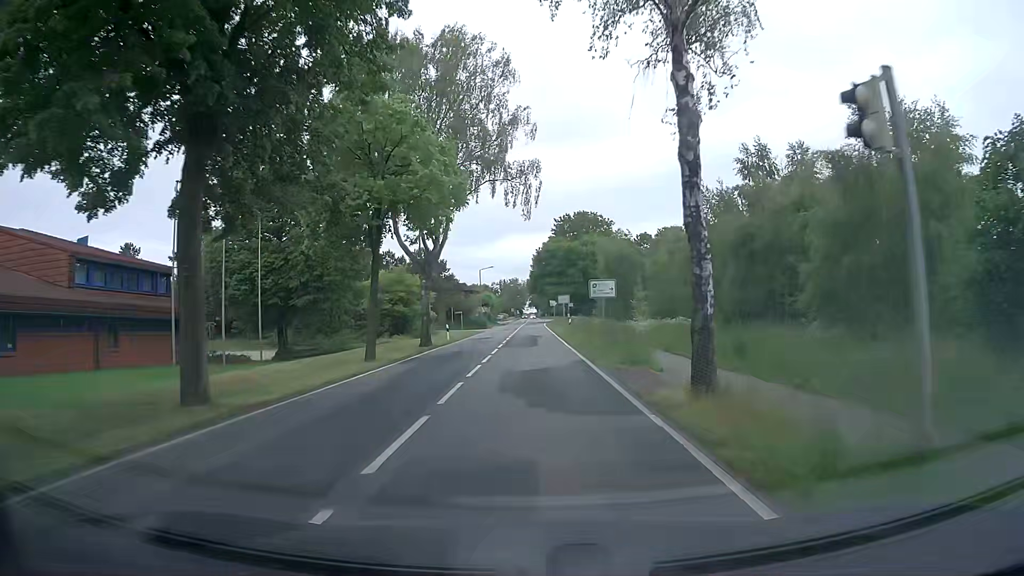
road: tertiary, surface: asphalt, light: Day
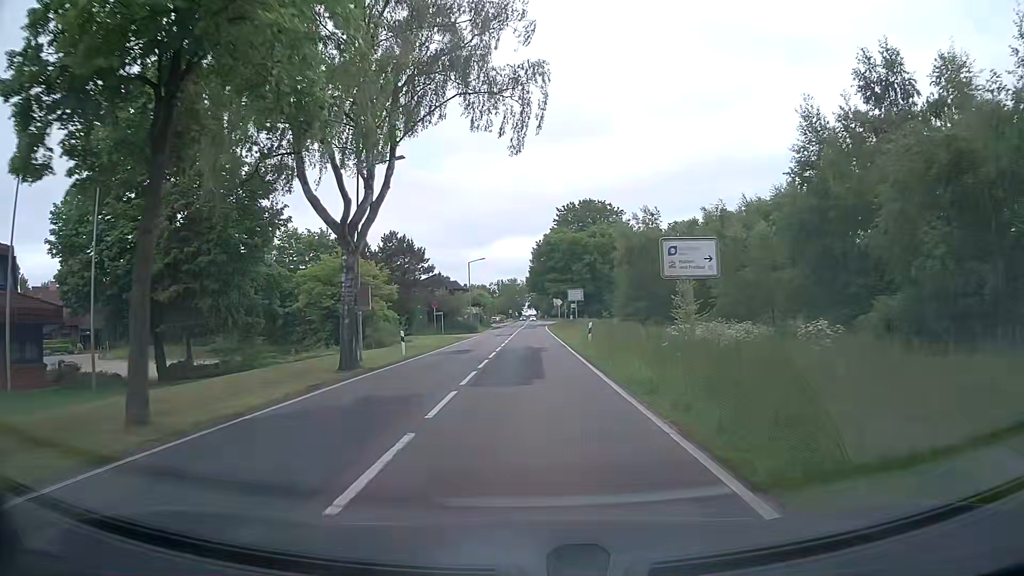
(0.0, +15.1) m; 0°
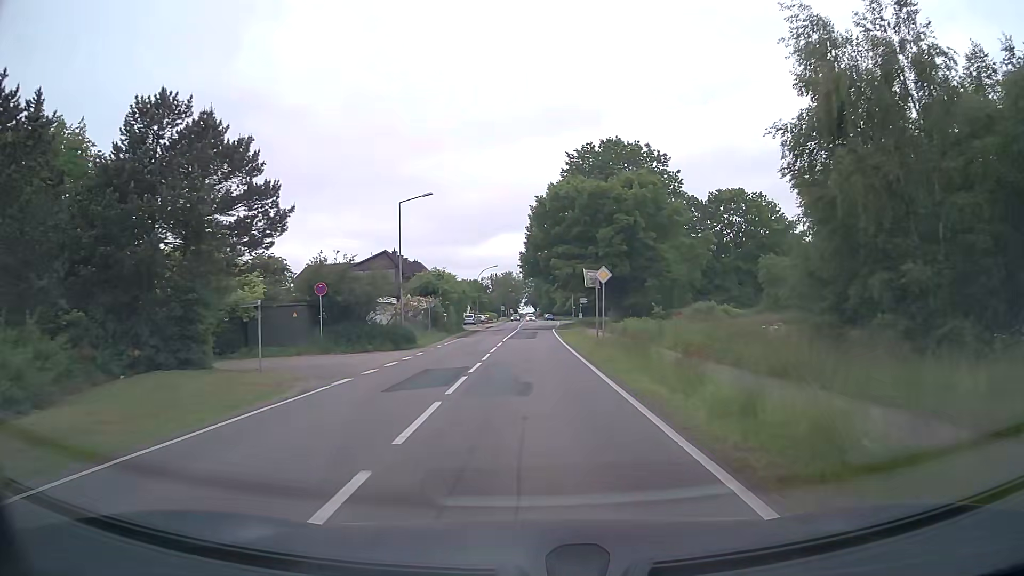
(+0.1, +38.4) m; +1°
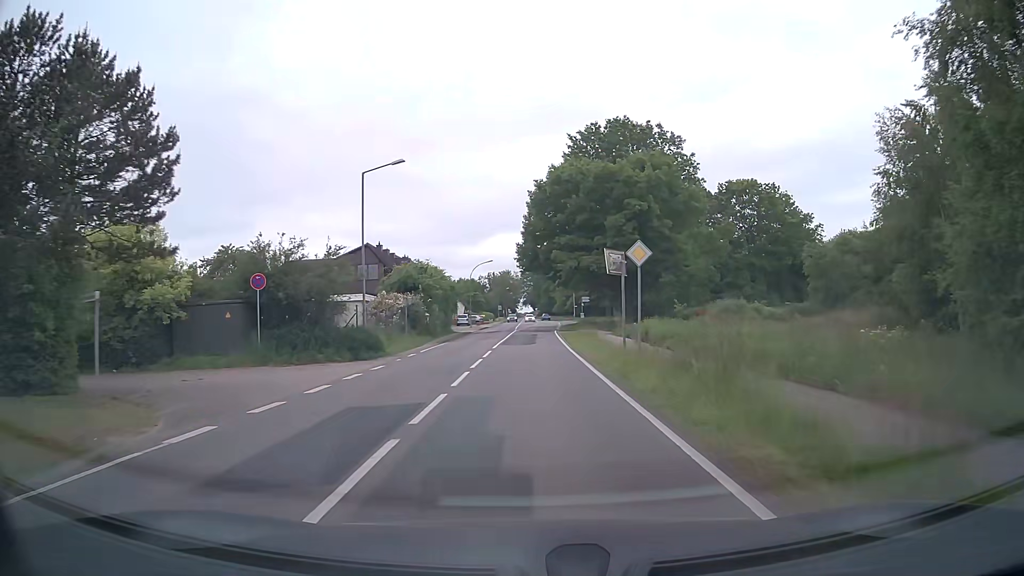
(0.0, +7.8) m; -1°
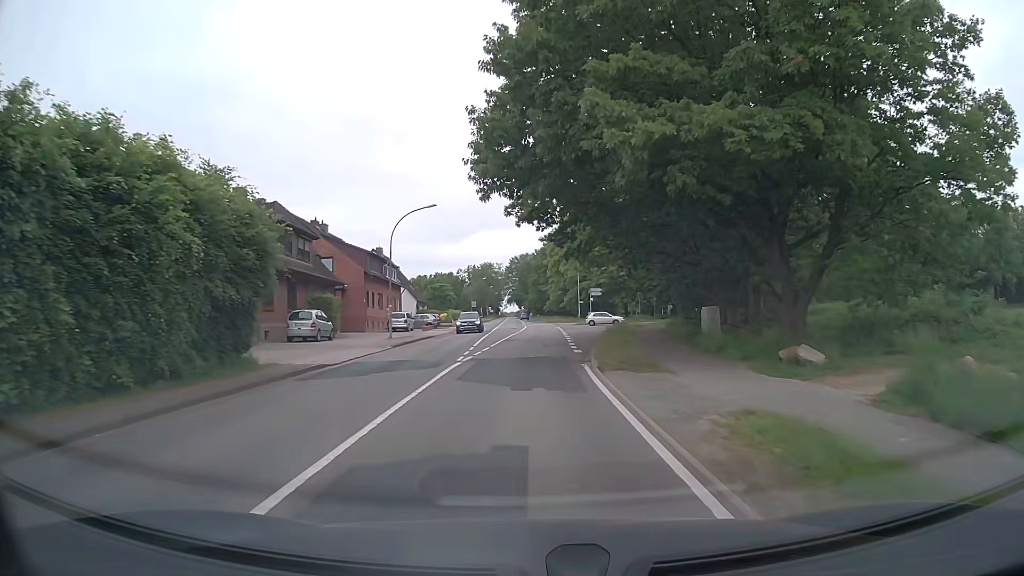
(+0.5, +39.1) m; +1°
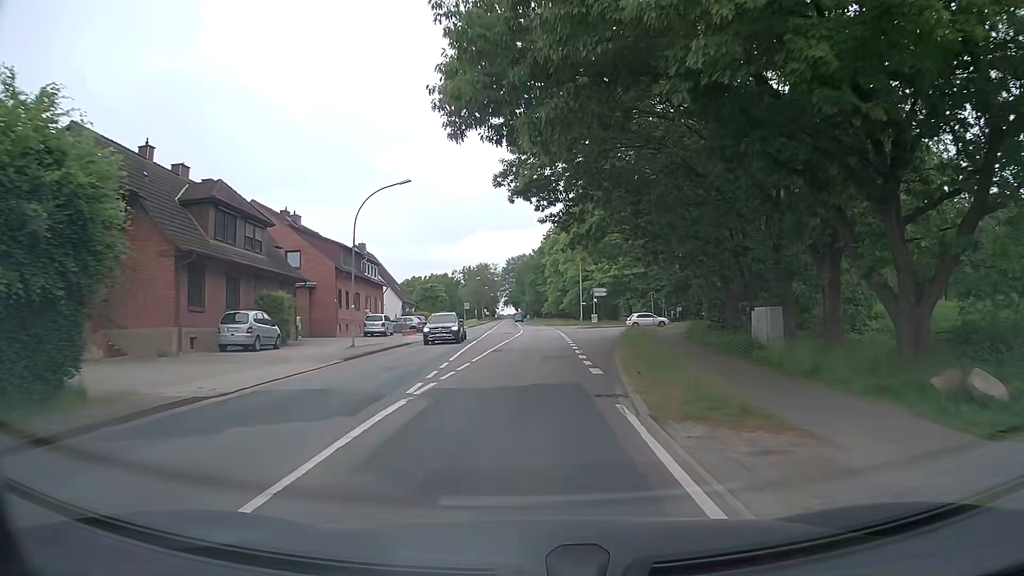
(+0.1, +7.7) m; +1°
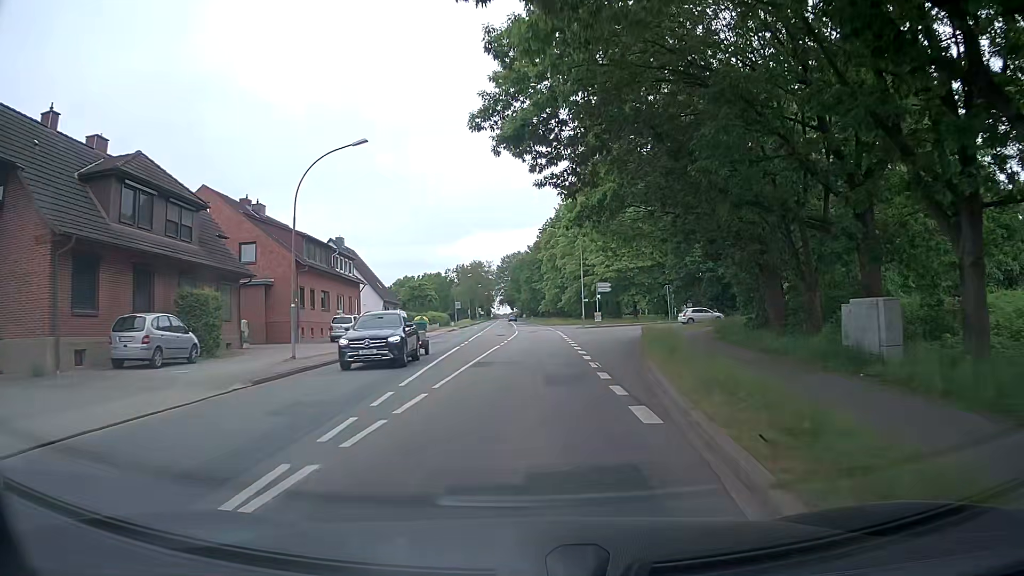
(0.0, +7.6) m; 0°
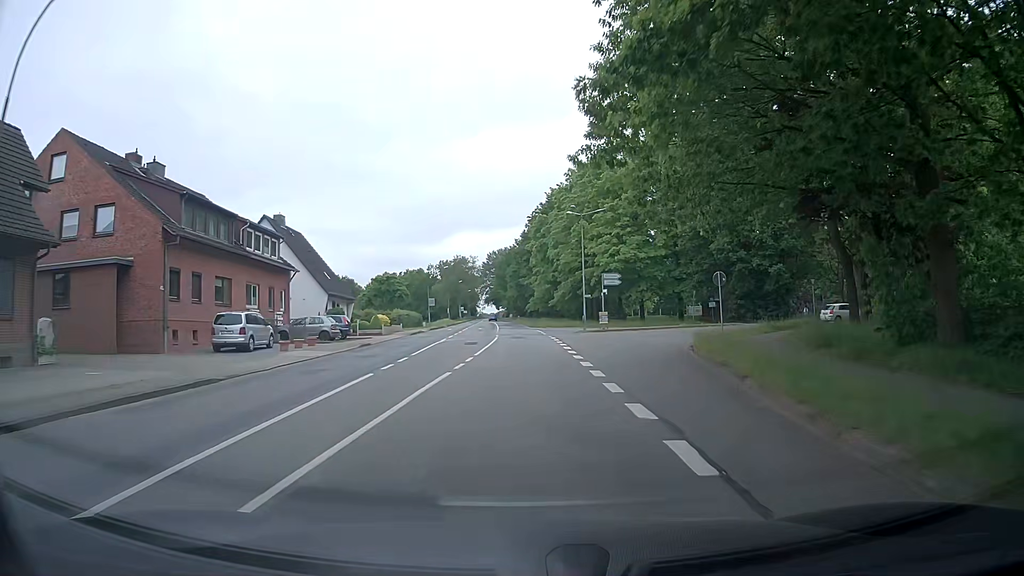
(+0.1, +14.9) m; +1°
(0, +10) (0, +20) (0, +30) (0, +40) (0, +50) (-1, +60) (-1, +70) (-2, +80) (-2, +90) (-3, +100) m
